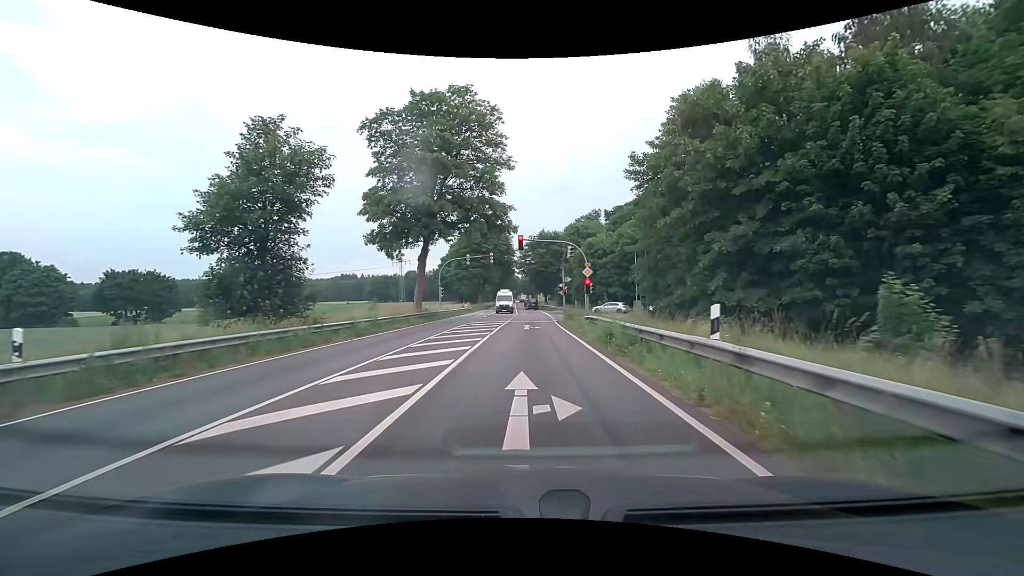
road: primary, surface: asphalt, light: Day
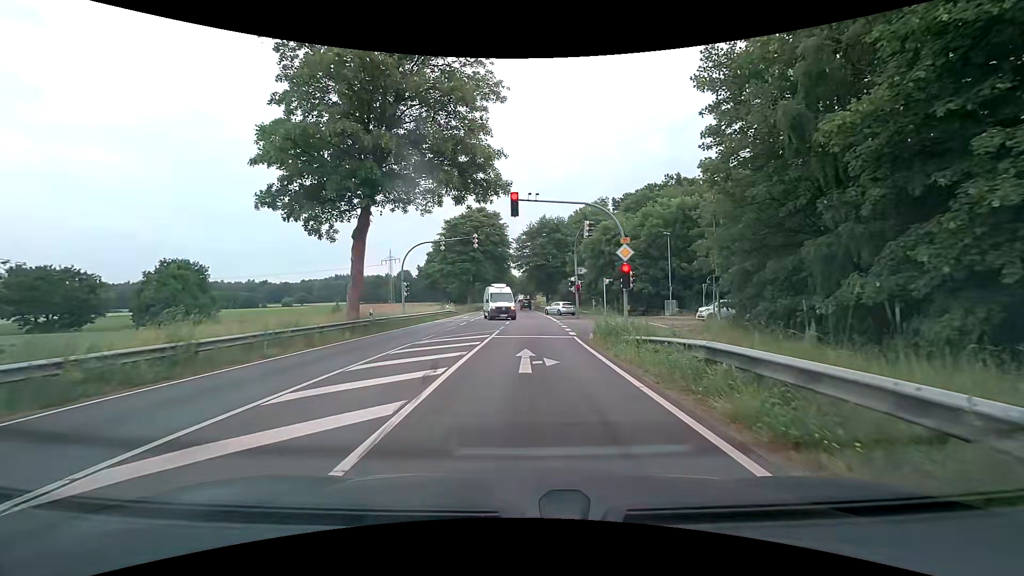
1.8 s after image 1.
(0.0, +14.8) m; 0°
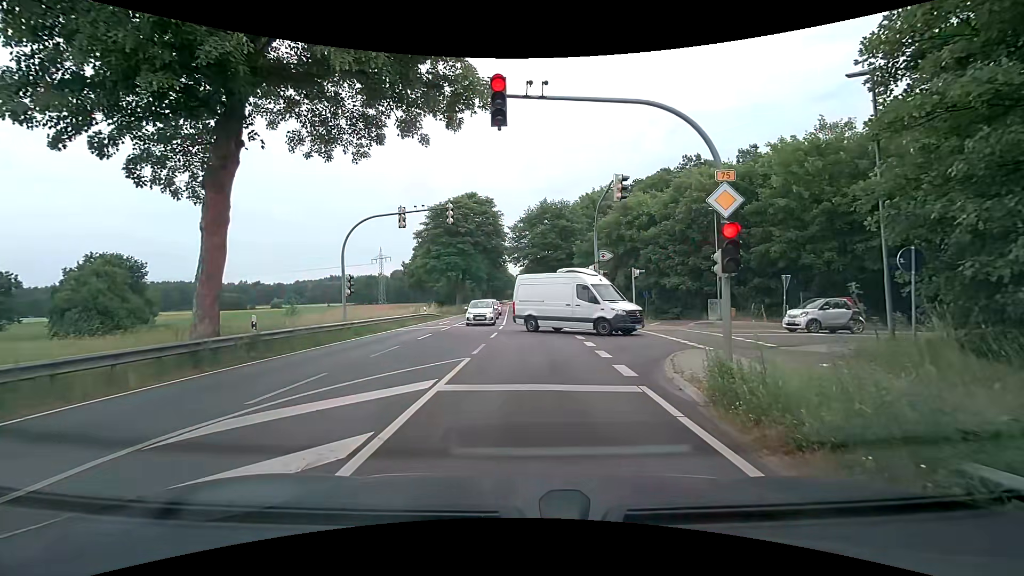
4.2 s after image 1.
(0.0, +11.5) m; -1°
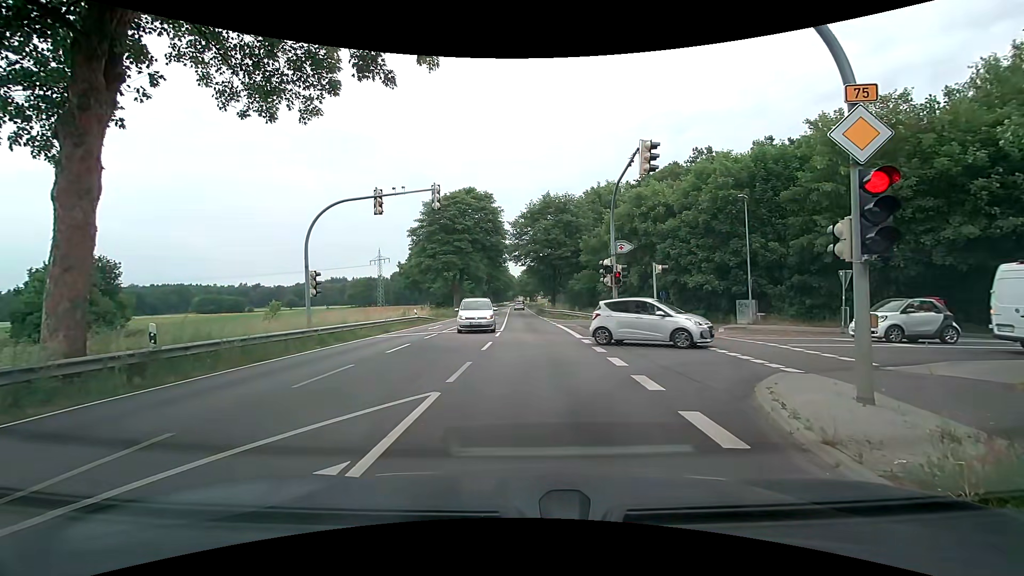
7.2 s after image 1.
(0.0, +4.3) m; -2°
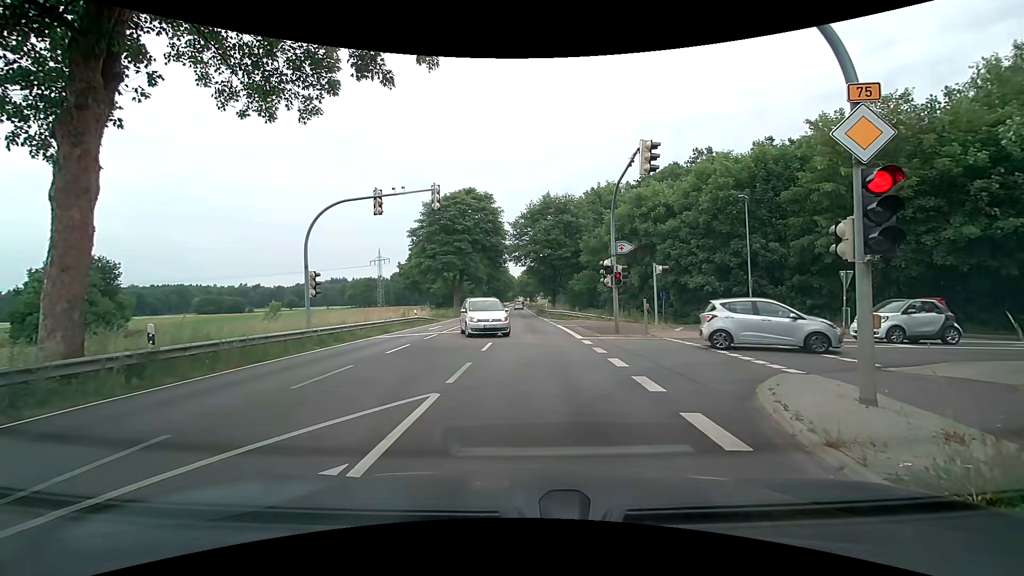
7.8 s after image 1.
(0.0, +0.1) m; 0°
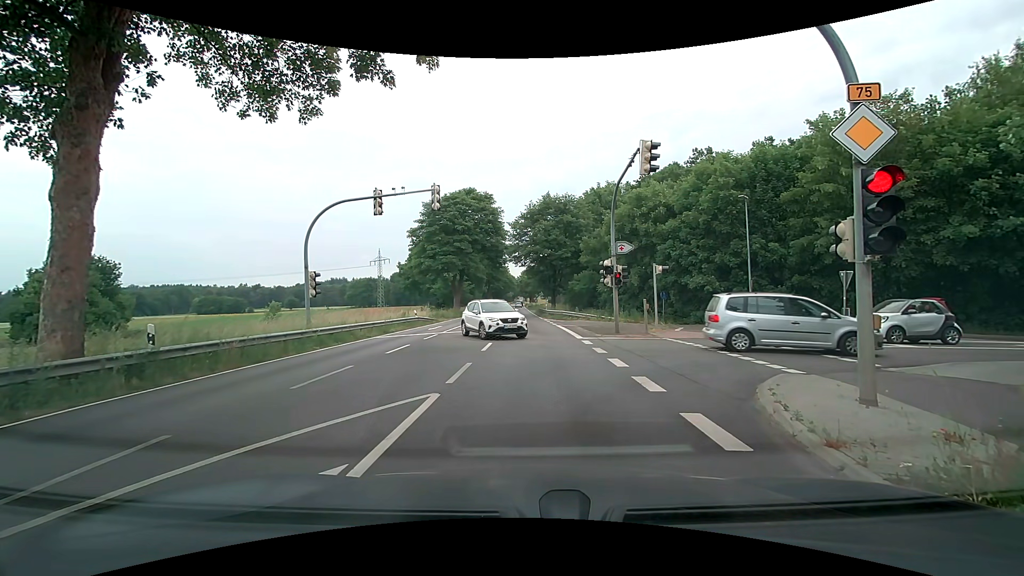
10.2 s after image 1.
(0.0, +0.1) m; 0°
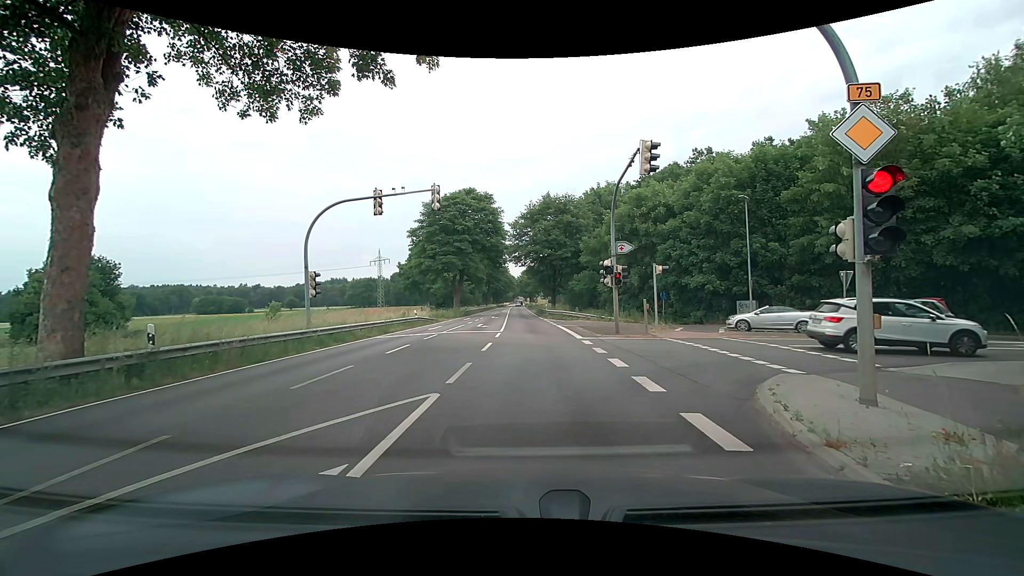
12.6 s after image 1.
(0.0, 0.0) m; 0°
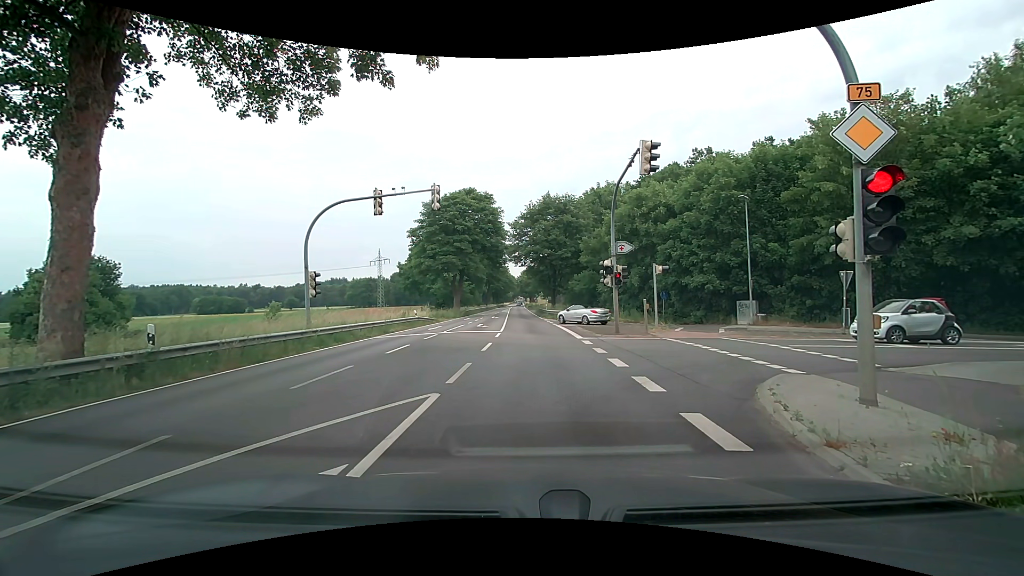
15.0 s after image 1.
(0.0, 0.0) m; 0°
